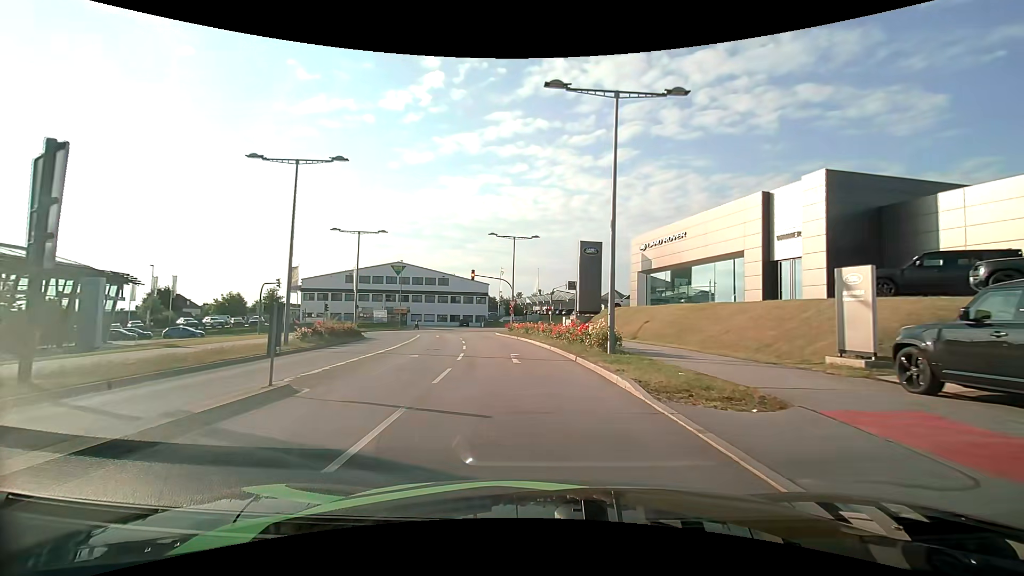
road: secondary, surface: asphalt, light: Day
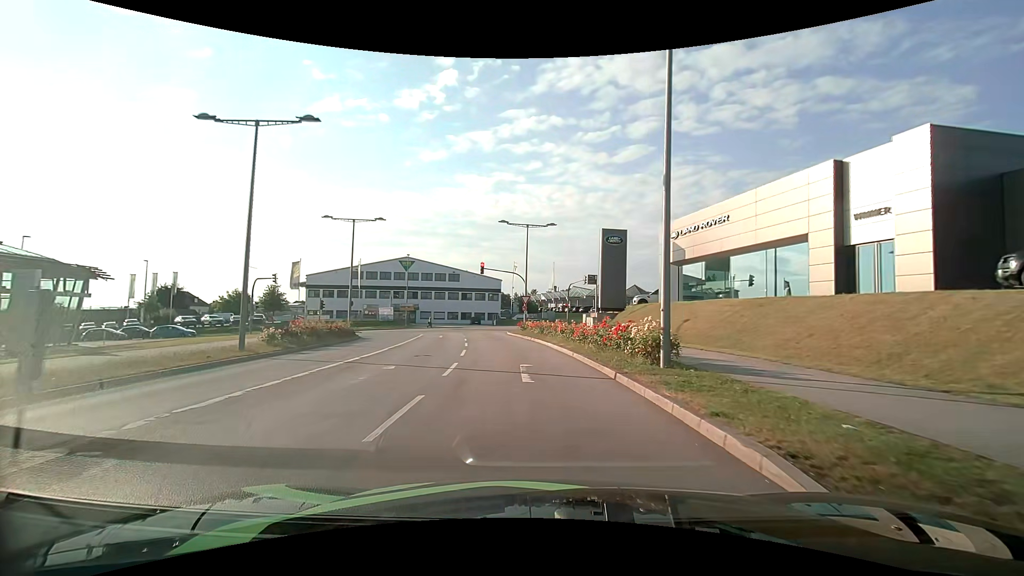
(-0.1, +5.0) m; -2°
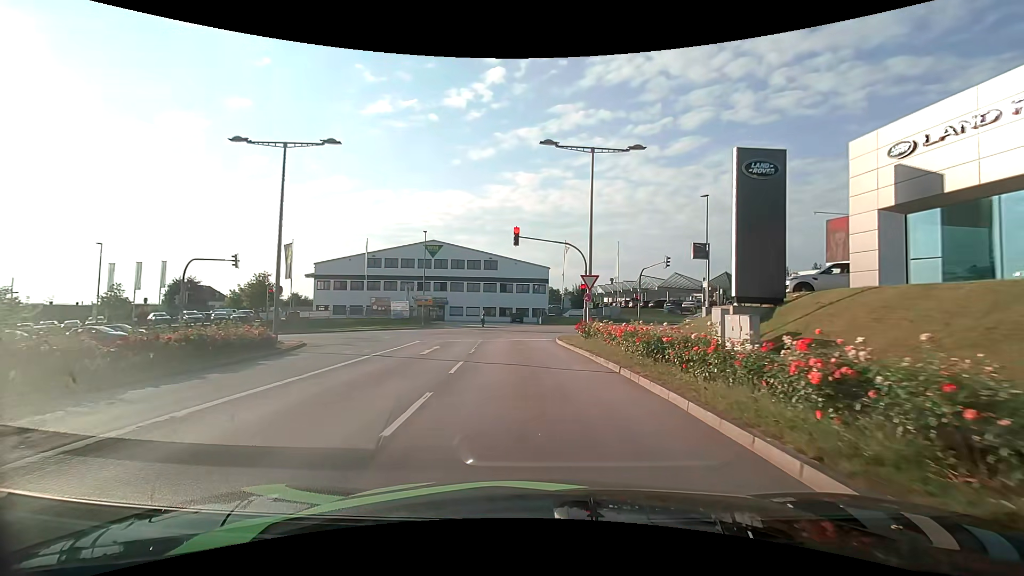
(-0.9, +18.0) m; -7°
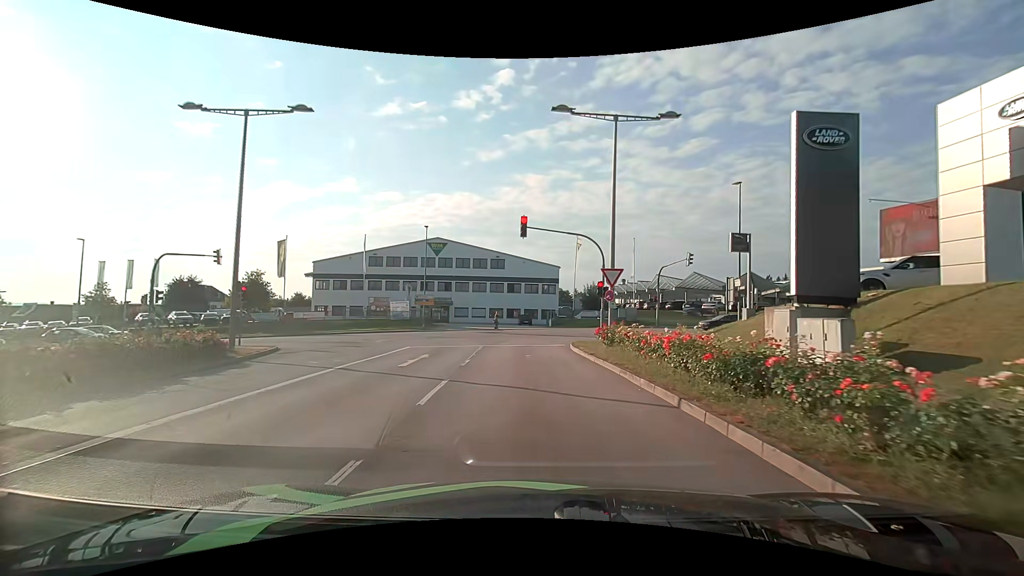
(0.0, +3.9) m; 0°
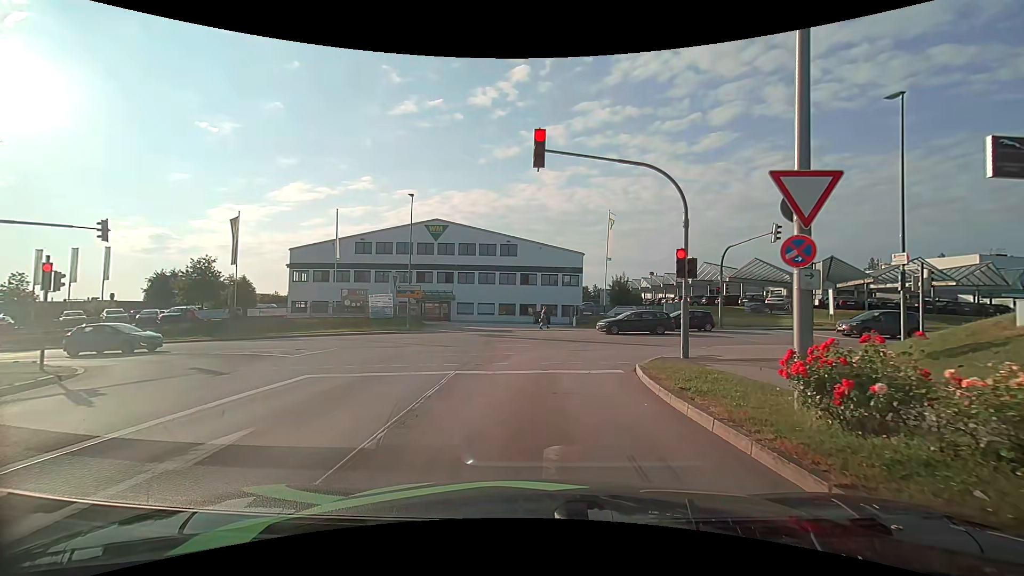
(-0.2, +12.1) m; -3°
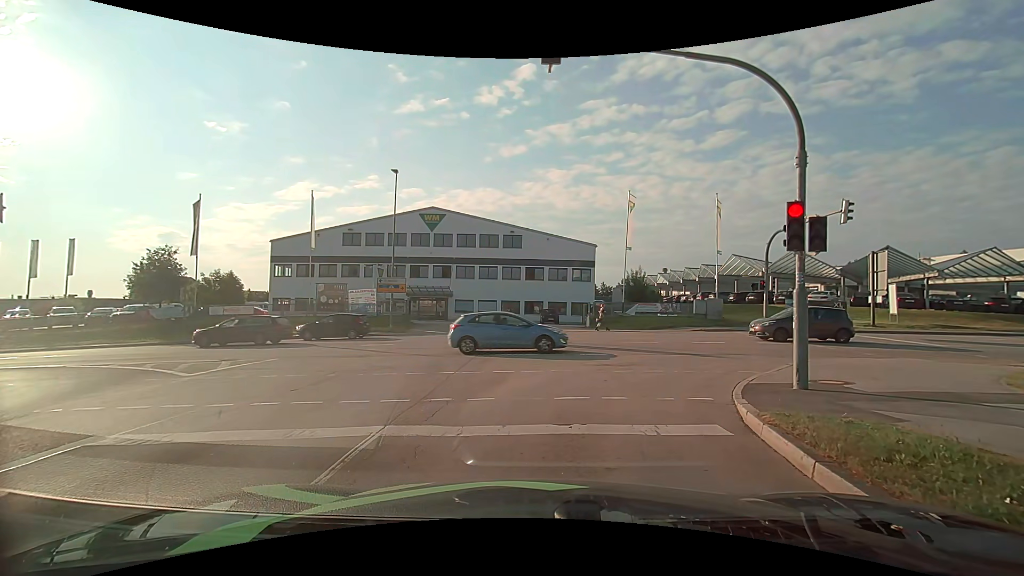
(+0.1, +5.8) m; +1°
